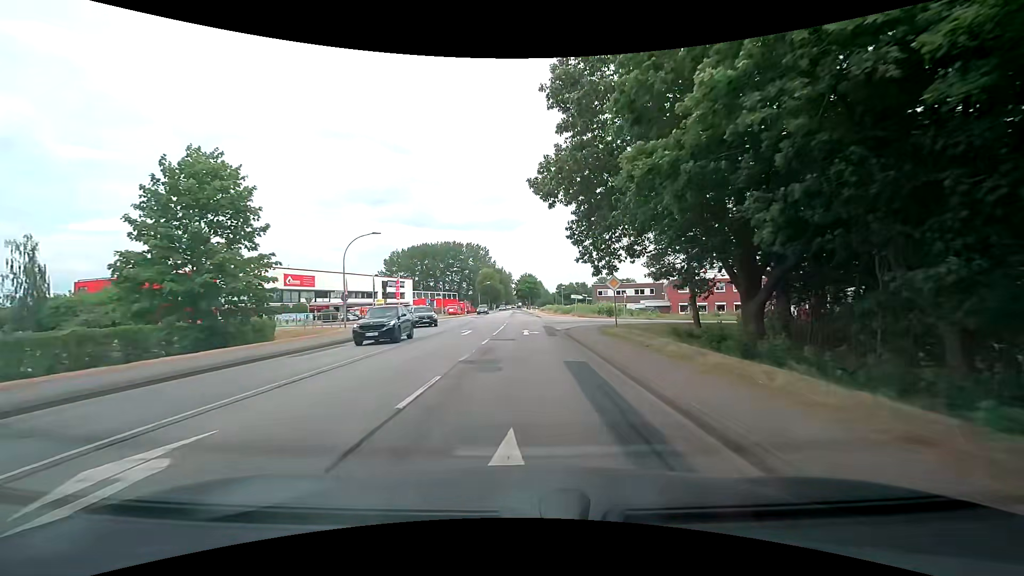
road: secondary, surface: asphalt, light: Day
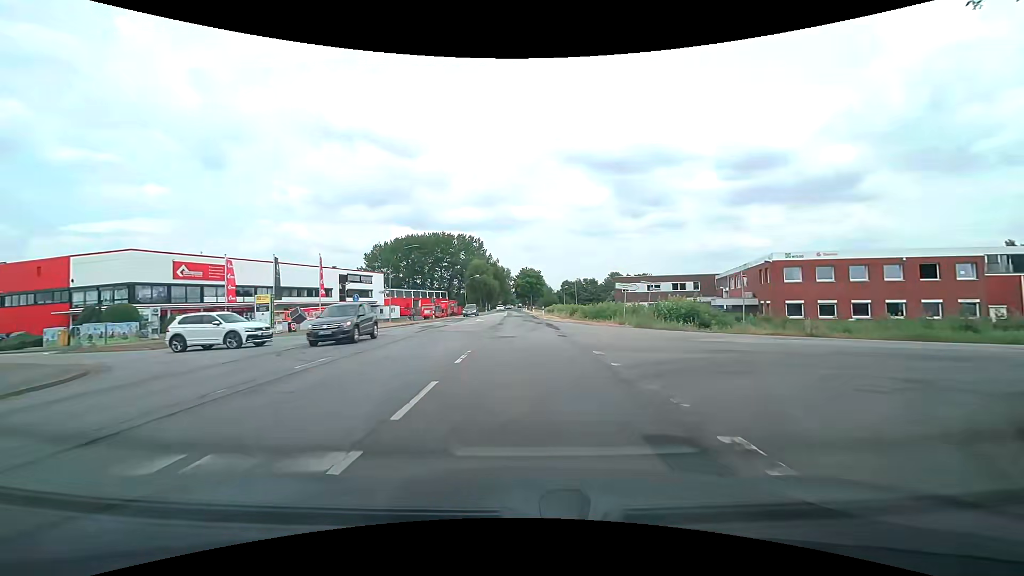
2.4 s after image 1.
(-0.1, +30.6) m; 0°
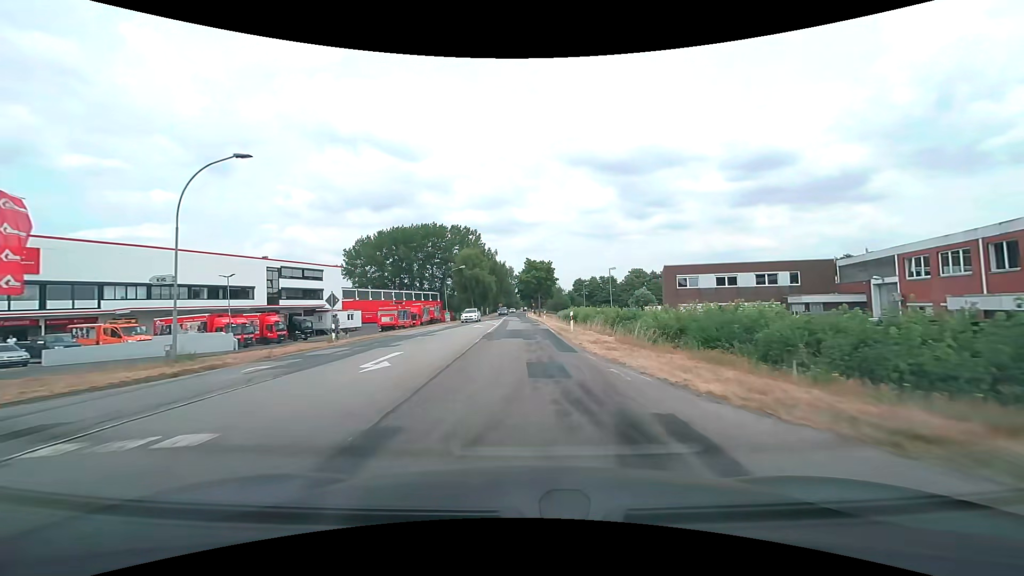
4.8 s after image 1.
(-0.2, +30.5) m; -1°
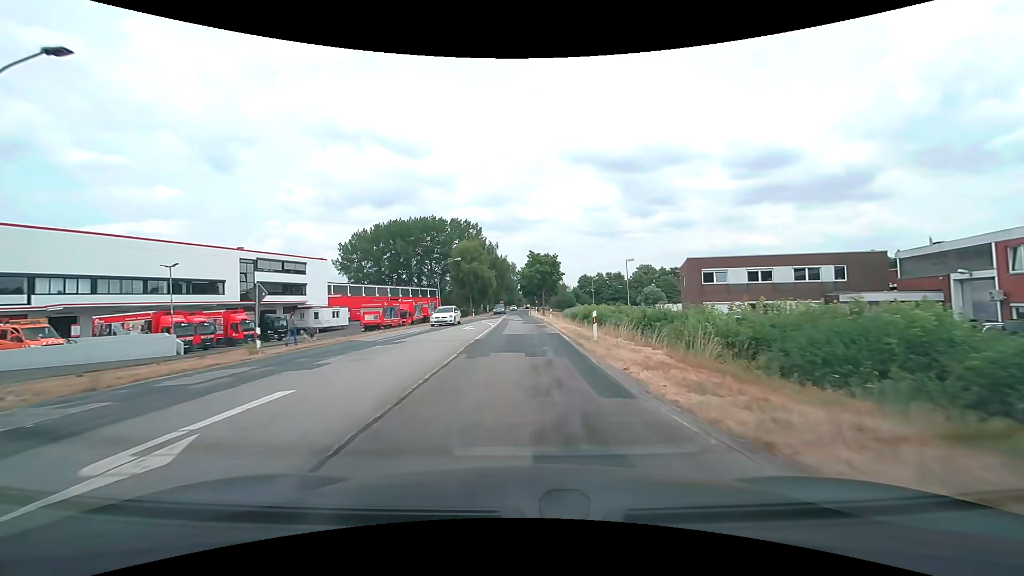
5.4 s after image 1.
(0.0, +7.6) m; 0°
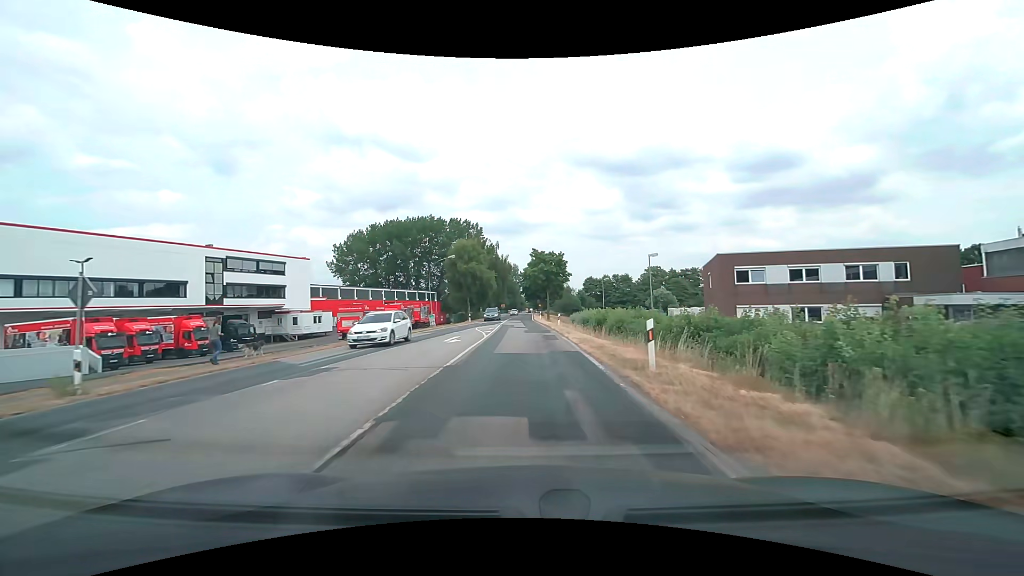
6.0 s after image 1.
(0.0, +7.6) m; 0°
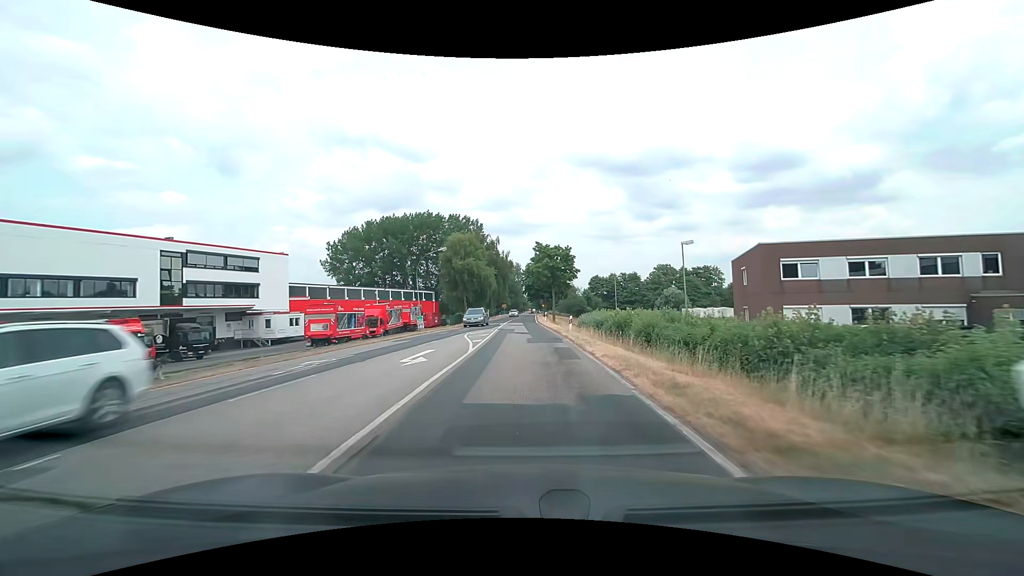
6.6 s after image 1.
(0.0, +7.6) m; 0°
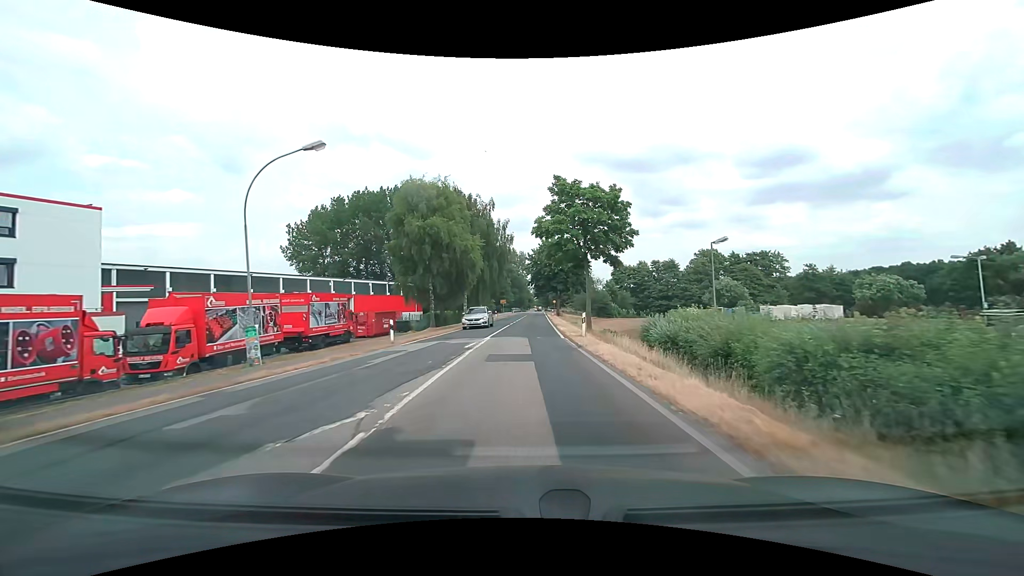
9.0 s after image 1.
(-0.3, +30.4) m; -1°
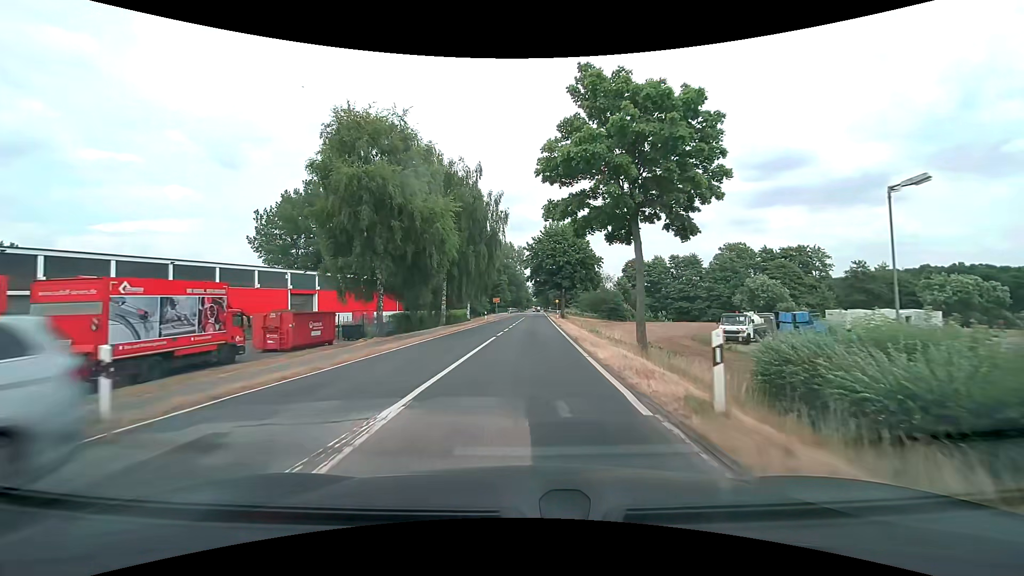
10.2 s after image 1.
(0.0, +15.3) m; 0°
(0, +10) (0, +20) (0, +30) (+1, +40) (+1, +50) (+2, +60) (+2, +70) (+2, +80) (+3, +90) (+3, +100) m
